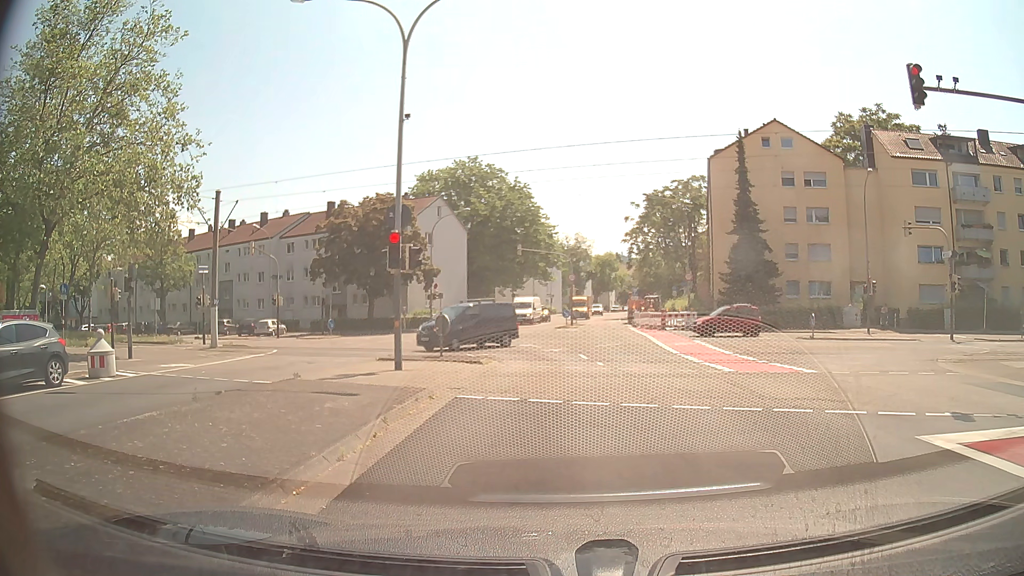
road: tertiary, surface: asphalt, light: Day
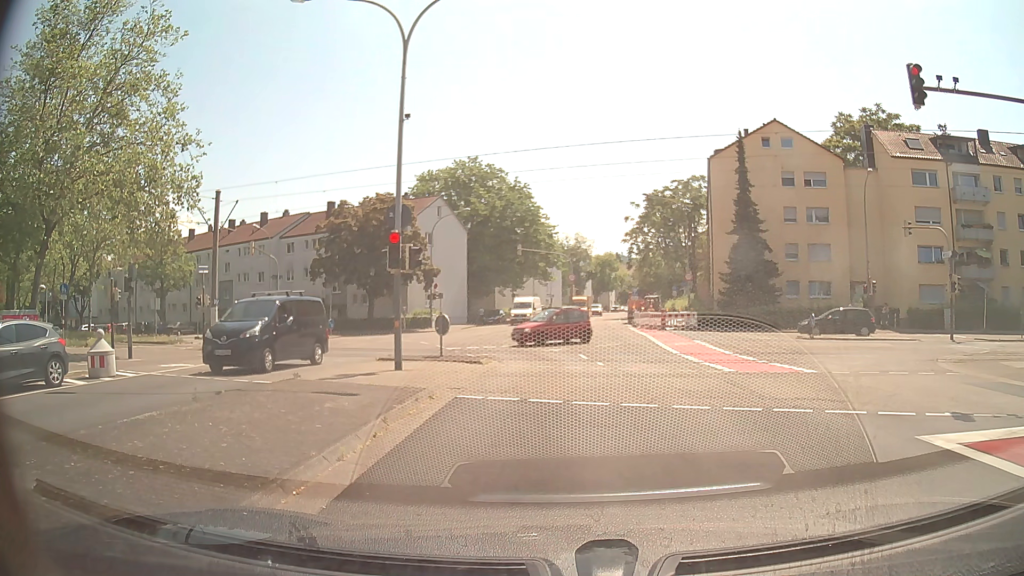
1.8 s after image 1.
(0.0, 0.0) m; 0°
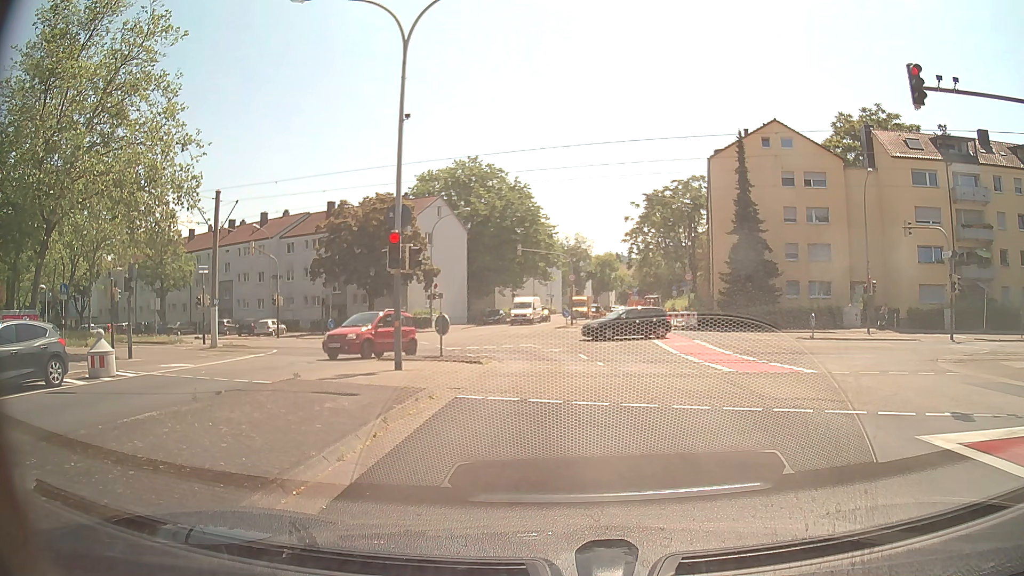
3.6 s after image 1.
(0.0, 0.0) m; 0°
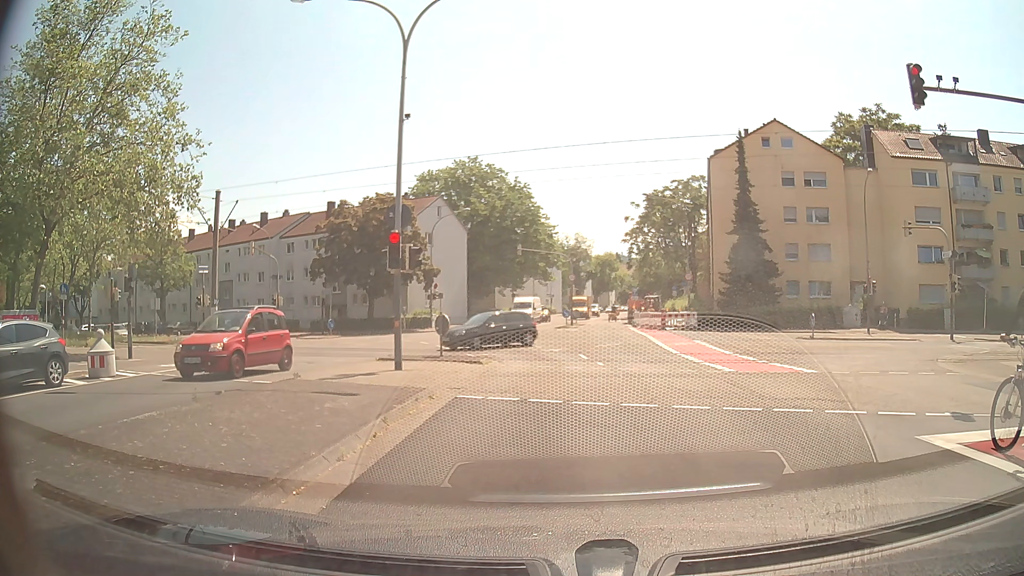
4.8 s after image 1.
(0.0, 0.0) m; 0°
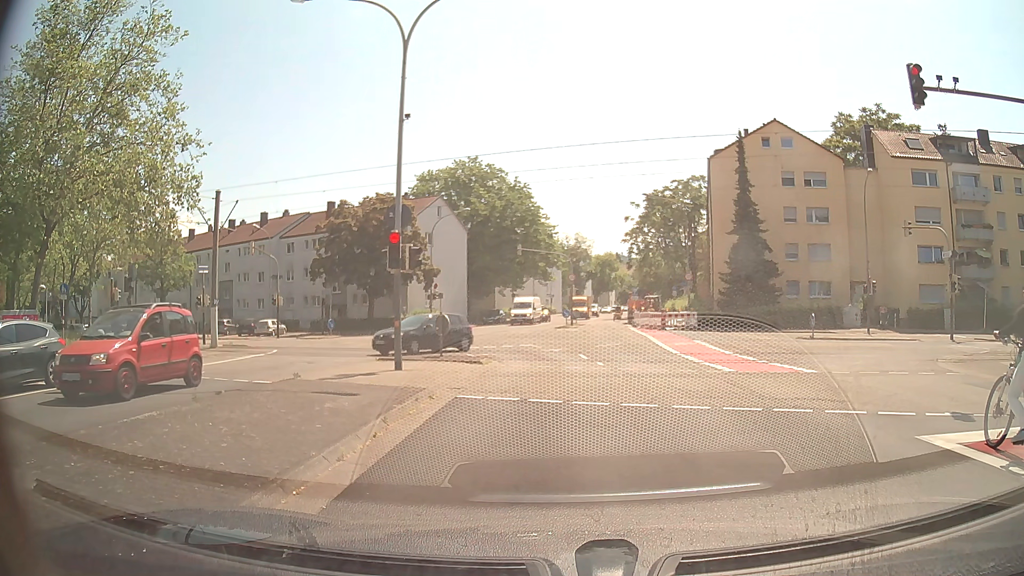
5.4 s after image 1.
(0.0, 0.0) m; 0°
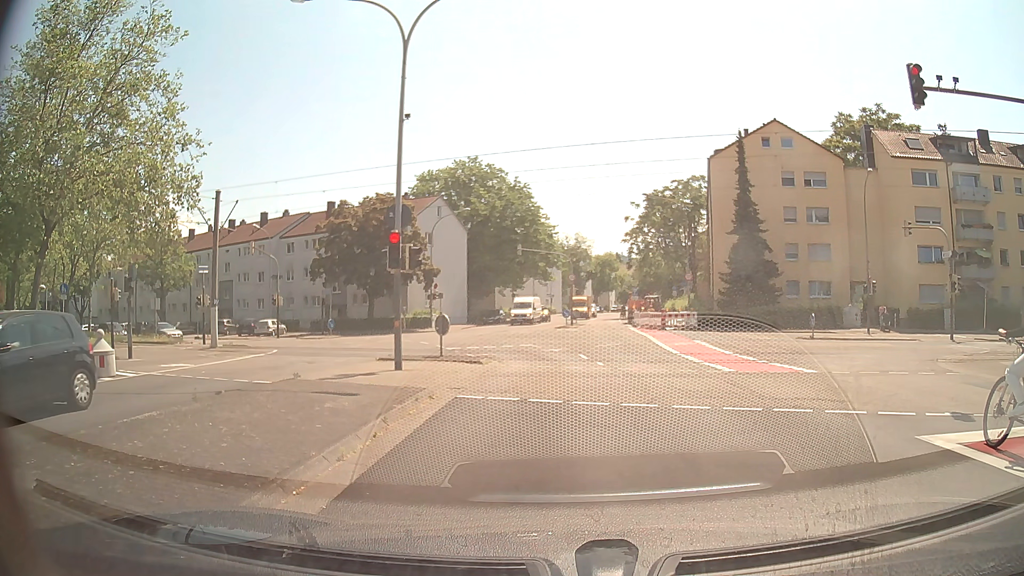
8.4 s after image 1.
(0.0, 0.0) m; 0°
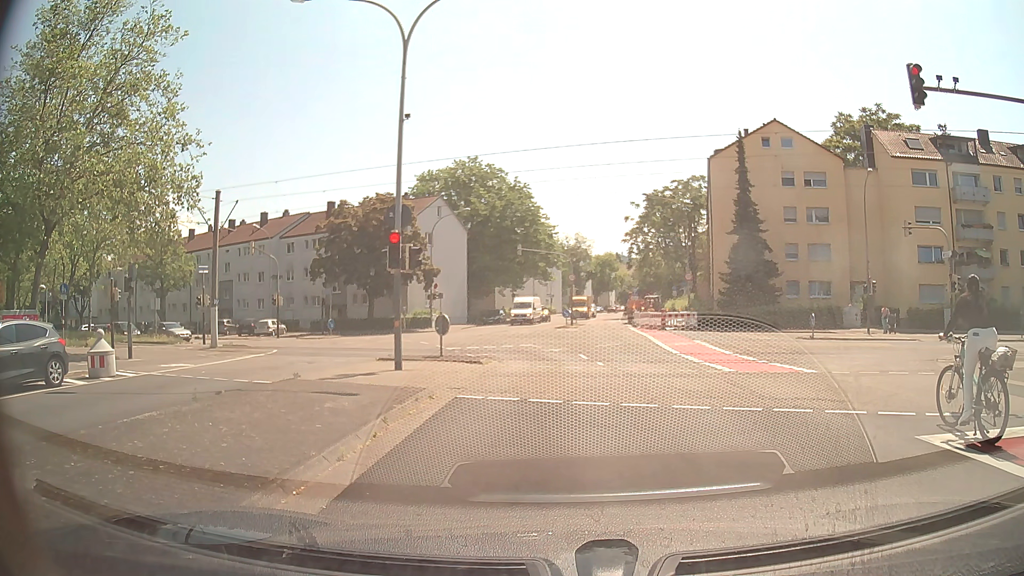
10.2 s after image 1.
(0.0, 0.0) m; 0°
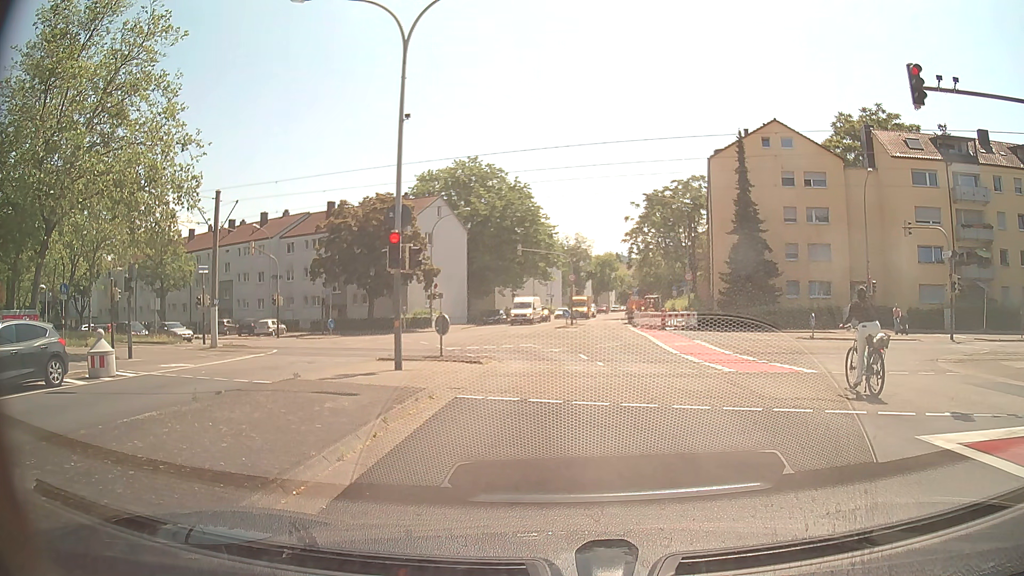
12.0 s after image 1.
(0.0, 0.0) m; 0°
